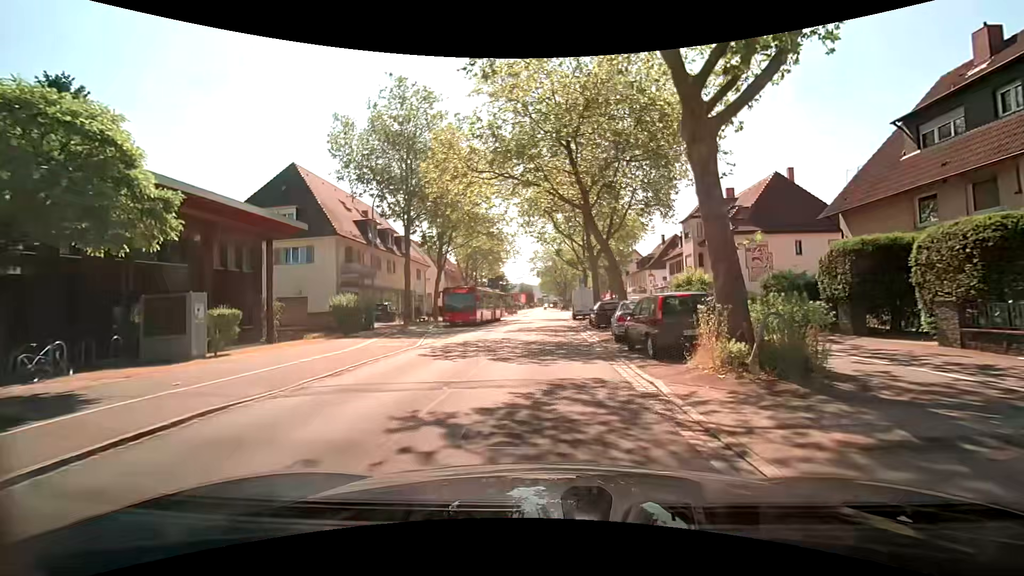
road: secondary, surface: asphalt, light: Day
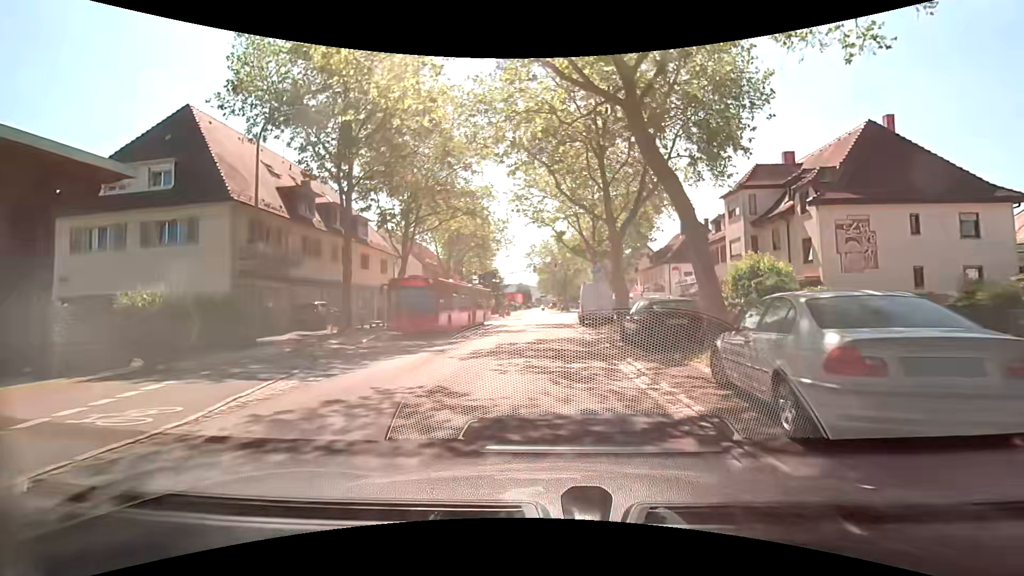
(+0.4, +12.3) m; +2°
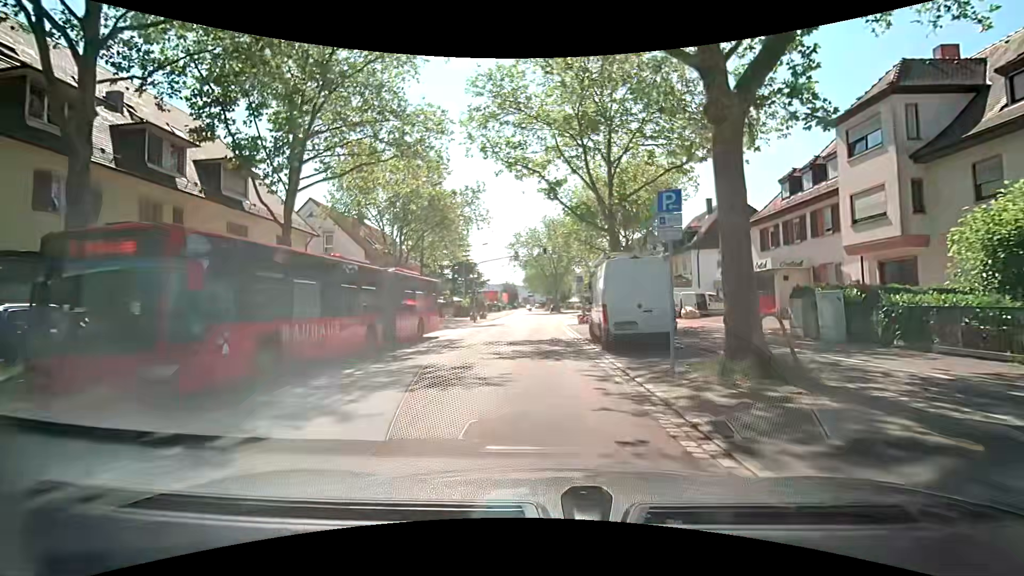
(0.0, +16.2) m; +1°
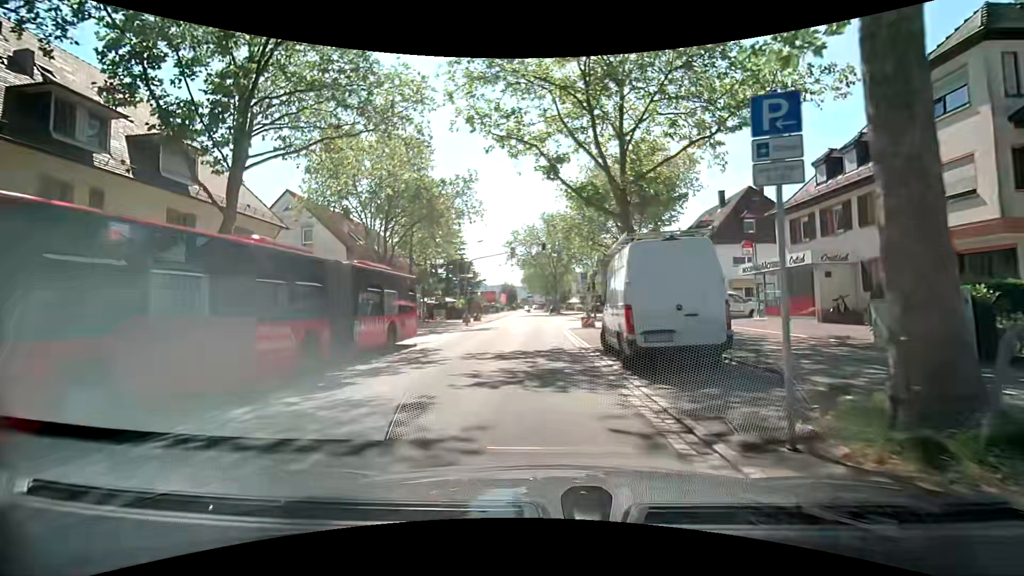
(0.0, +4.0) m; -1°
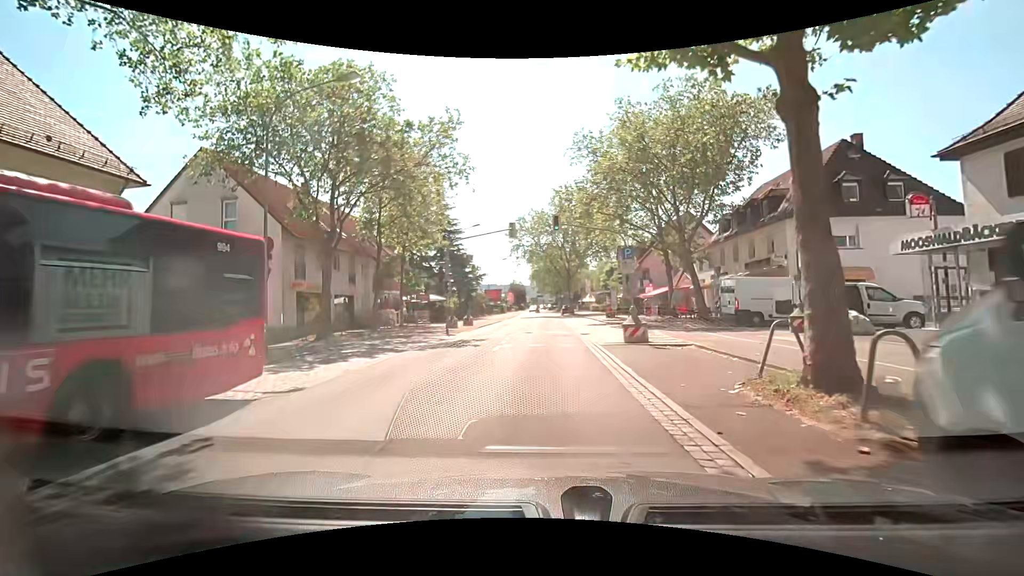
(+0.1, +12.2) m; 0°
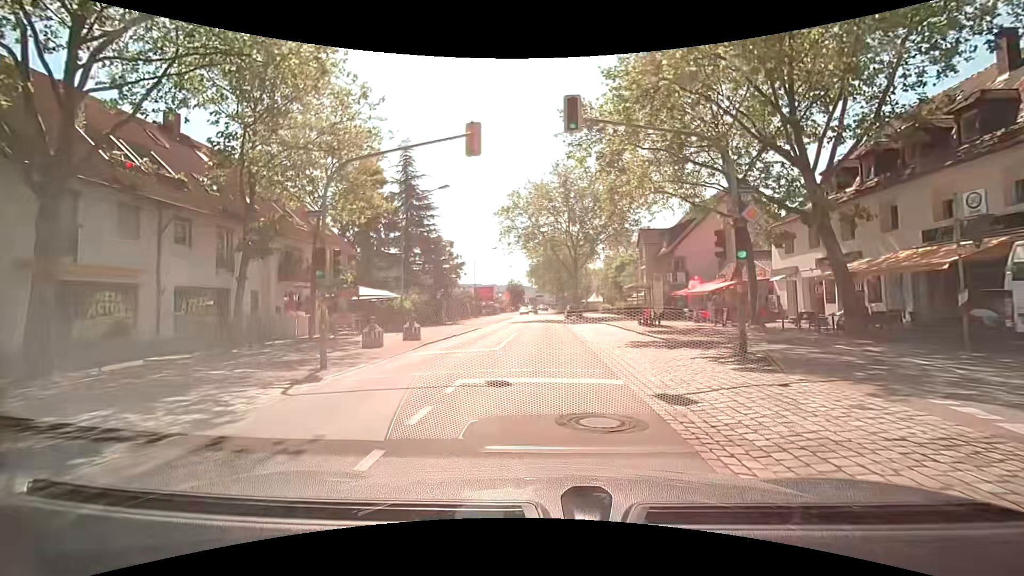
(-0.1, +16.4) m; 0°
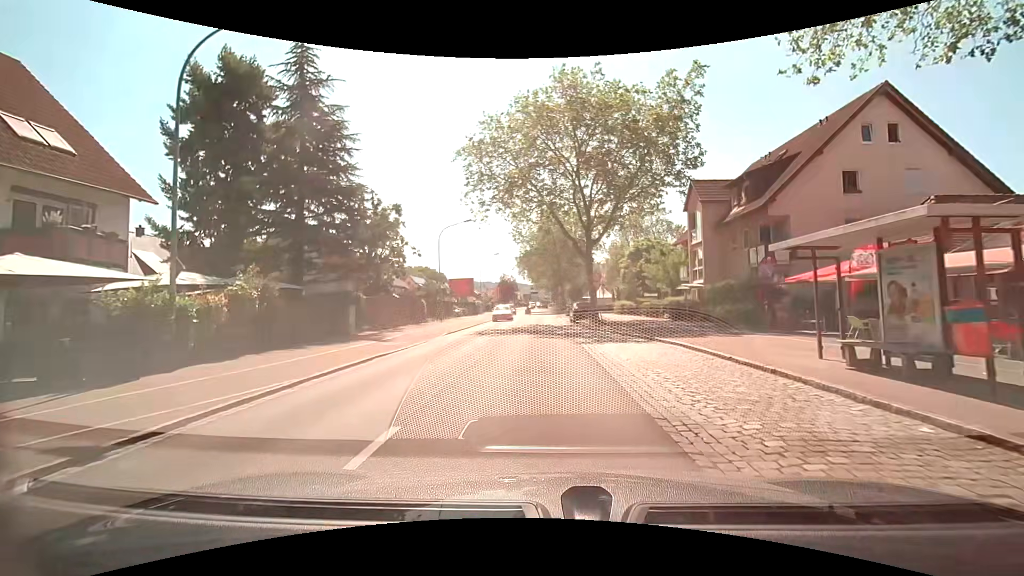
(-0.1, +20.8) m; 0°
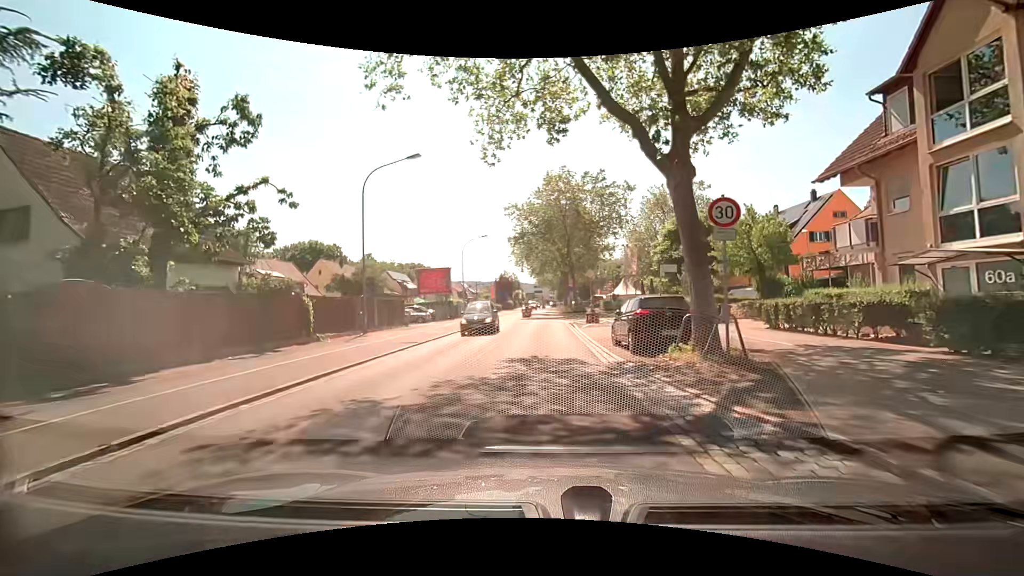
(-0.1, +21.6) m; -1°
(0, +10) (0, +20) (0, +30) (0, +40) (0, +50) (+1, +60) (+1, +70) (+1, +80) (+1, +90) (+1, +100) m
